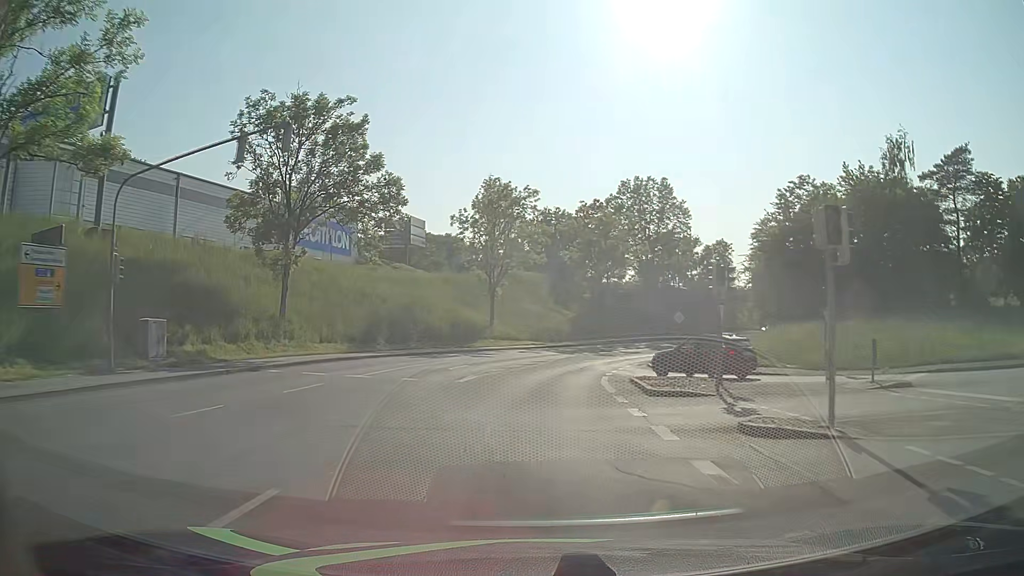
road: tertiary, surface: asphalt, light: Day
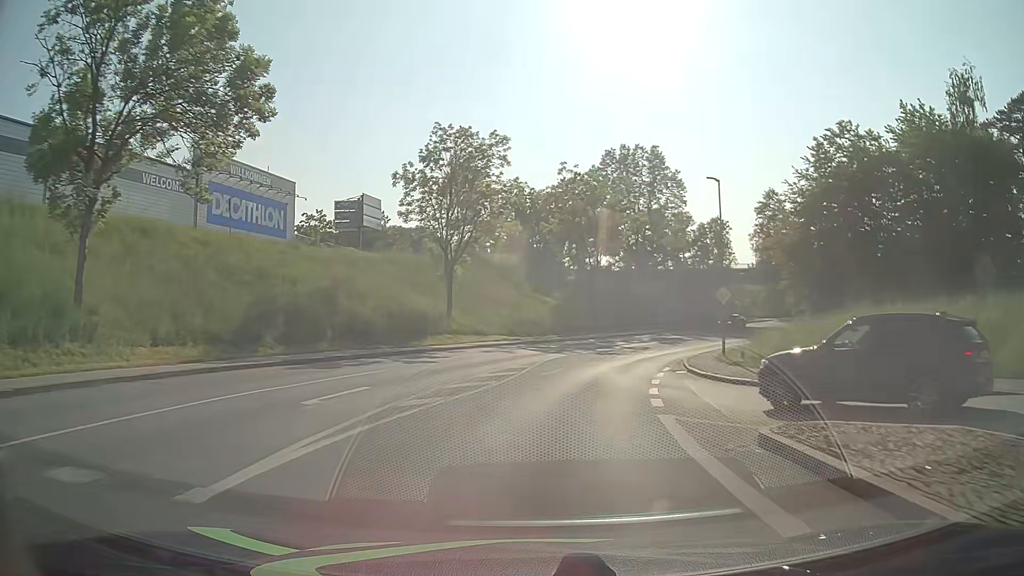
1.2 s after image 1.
(+0.2, +15.6) m; +2°
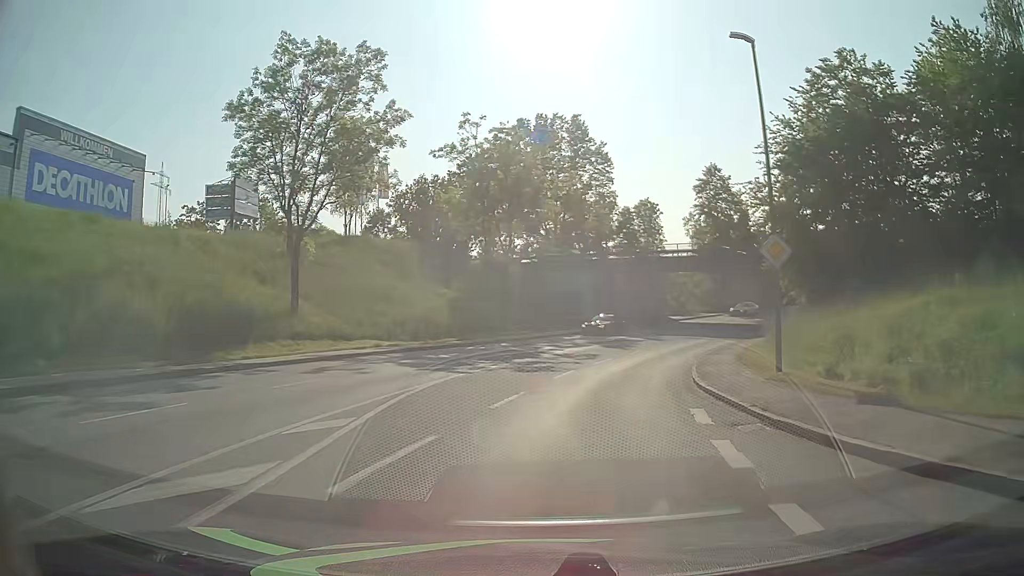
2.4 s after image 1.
(+0.7, +15.6) m; +7°
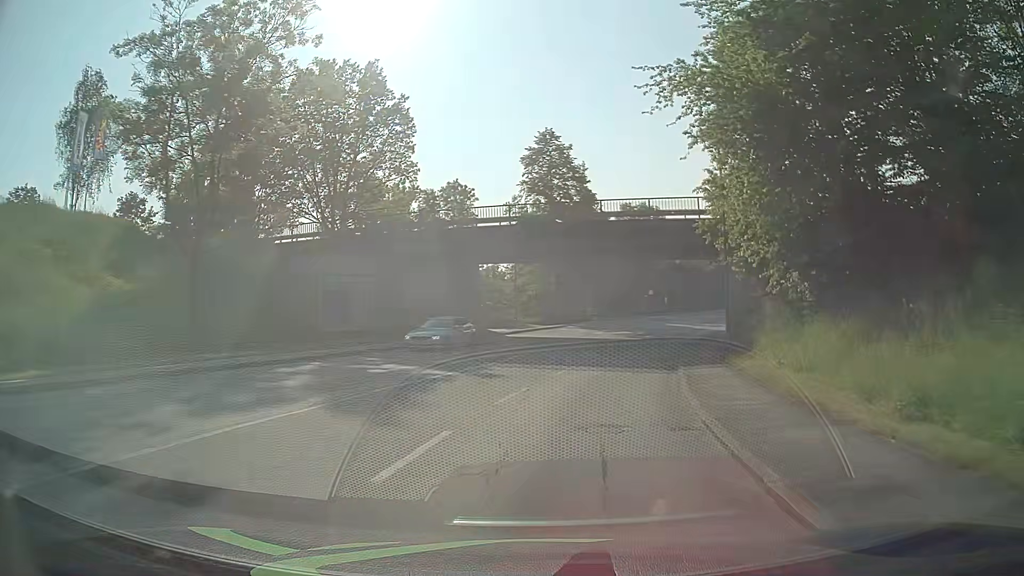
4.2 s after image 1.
(+3.3, +22.7) m; +16°
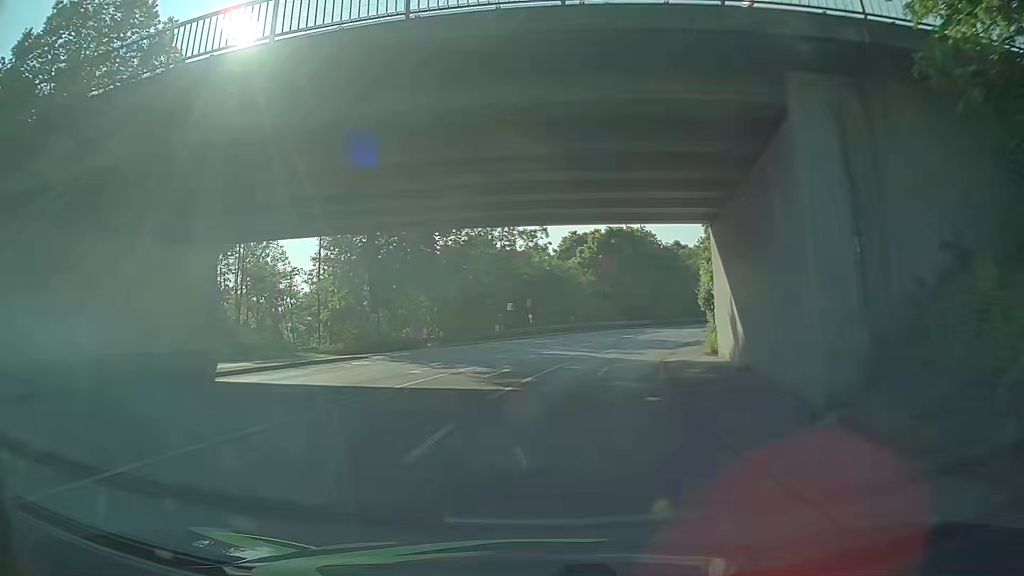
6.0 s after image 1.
(+2.6, +22.5) m; +13°
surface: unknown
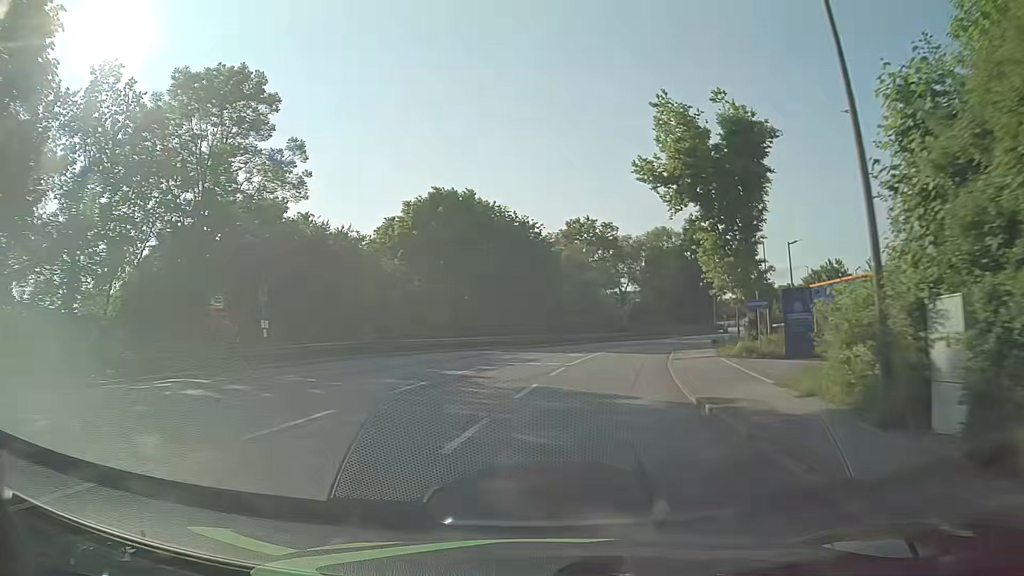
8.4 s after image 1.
(+2.7, +29.6) m; +11°
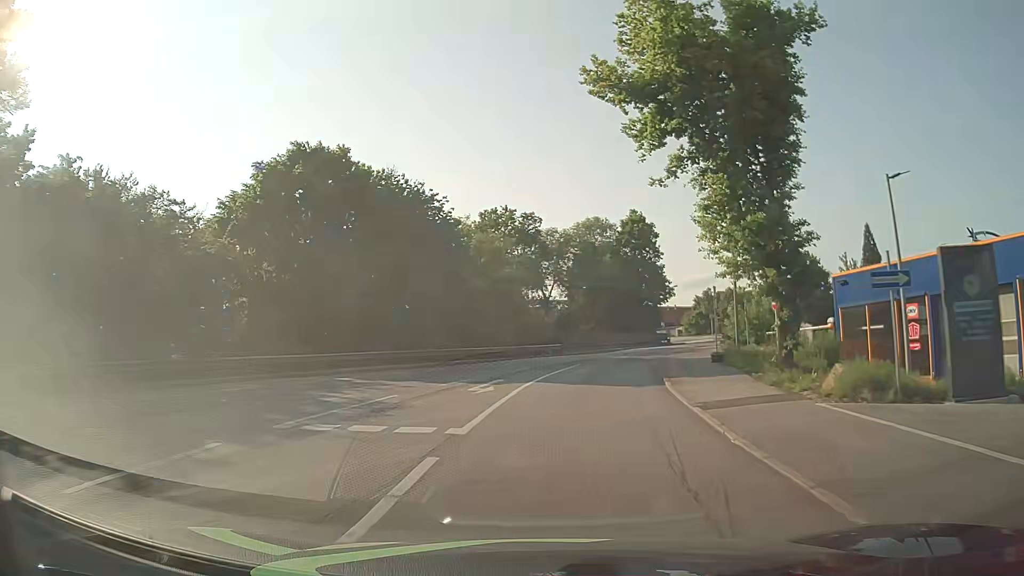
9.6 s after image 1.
(+1.7, +14.7) m; +11°
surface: asphalt
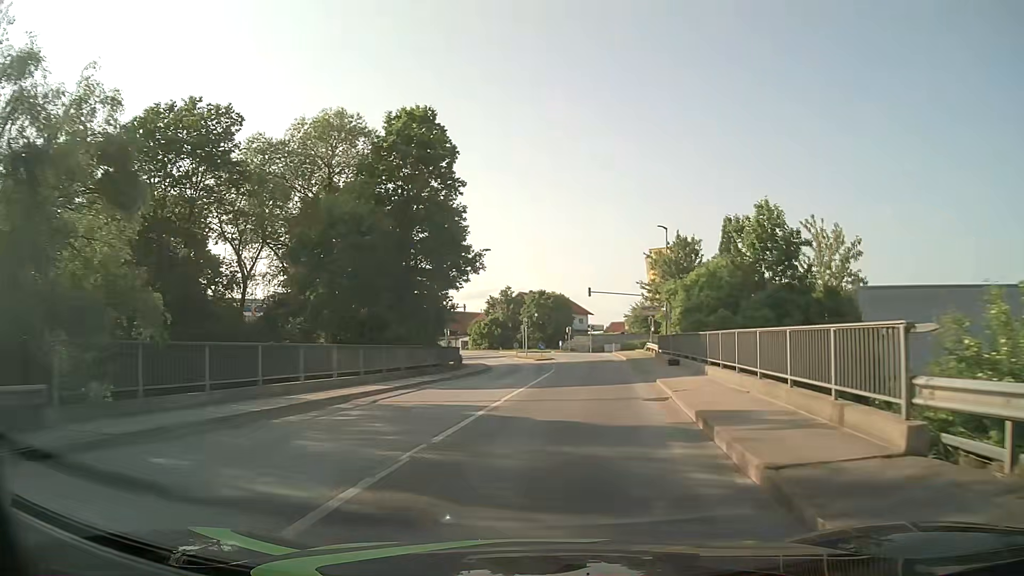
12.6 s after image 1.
(+5.5, +36.7) m; +19°
(0, +10) (+2, +20) (+3, +30) (+4, +40) (+4, +50) (+4, +60) (+2, +70) (-1, +79) (-5, +88) (-9, +97) m
